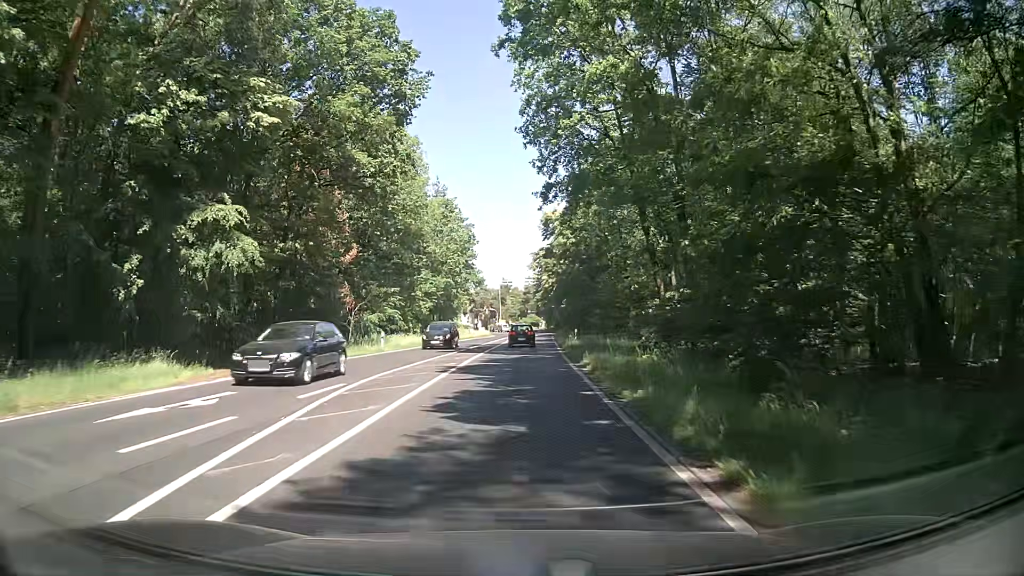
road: secondary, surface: asphalt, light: Day
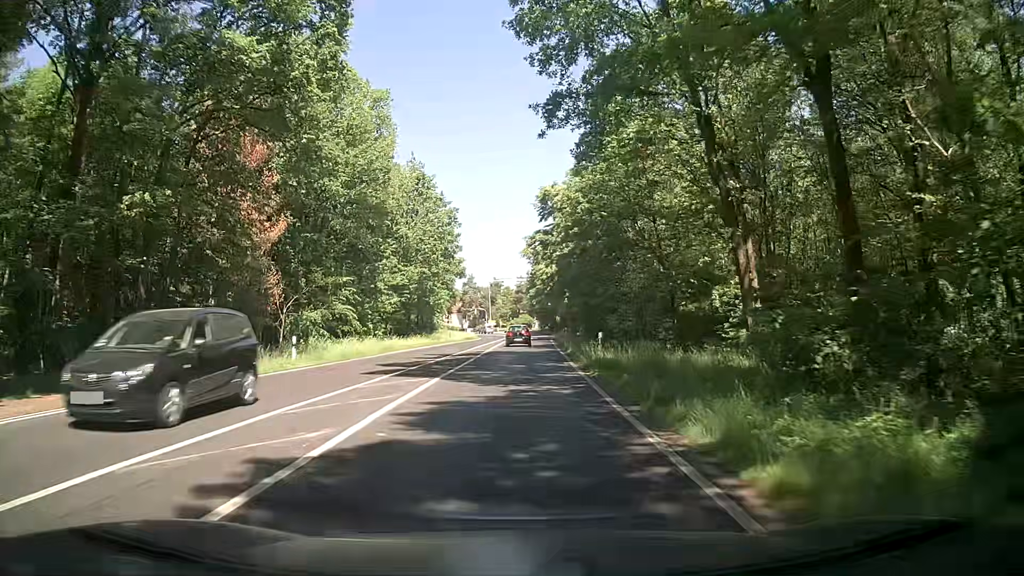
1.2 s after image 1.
(+0.2, +15.7) m; +1°
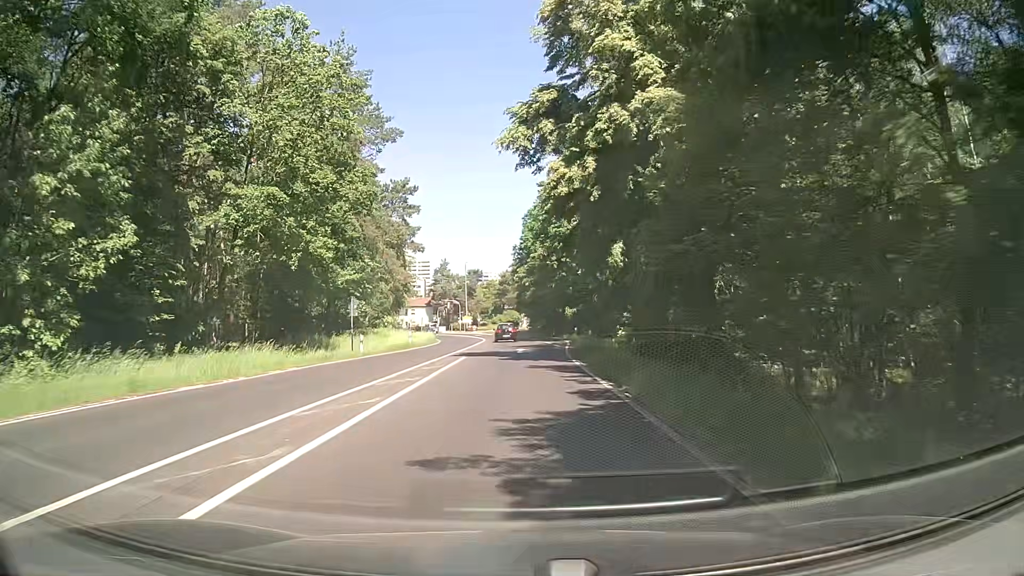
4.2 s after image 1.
(+0.4, +39.9) m; +1°
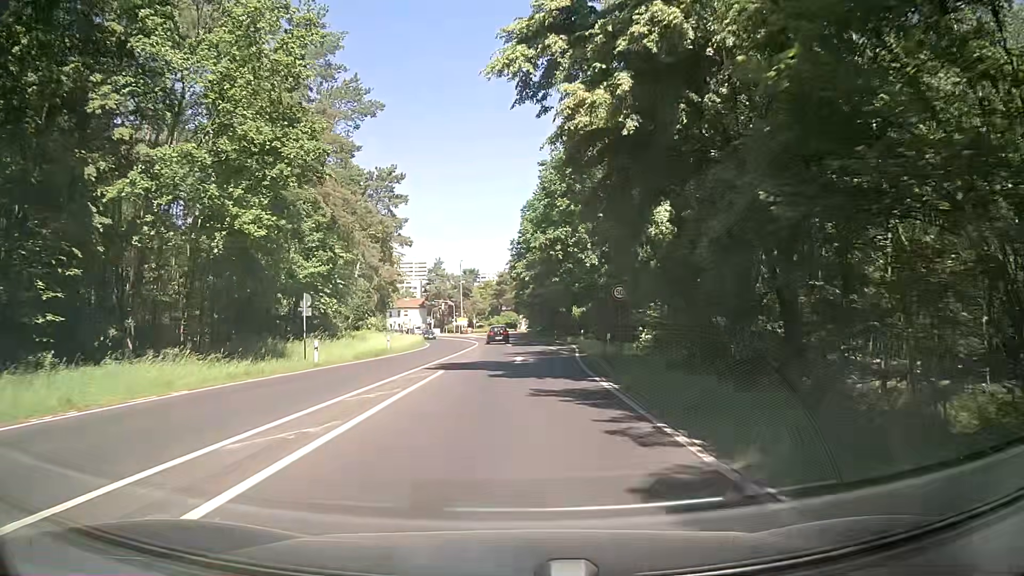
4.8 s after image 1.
(0.0, +8.0) m; 0°
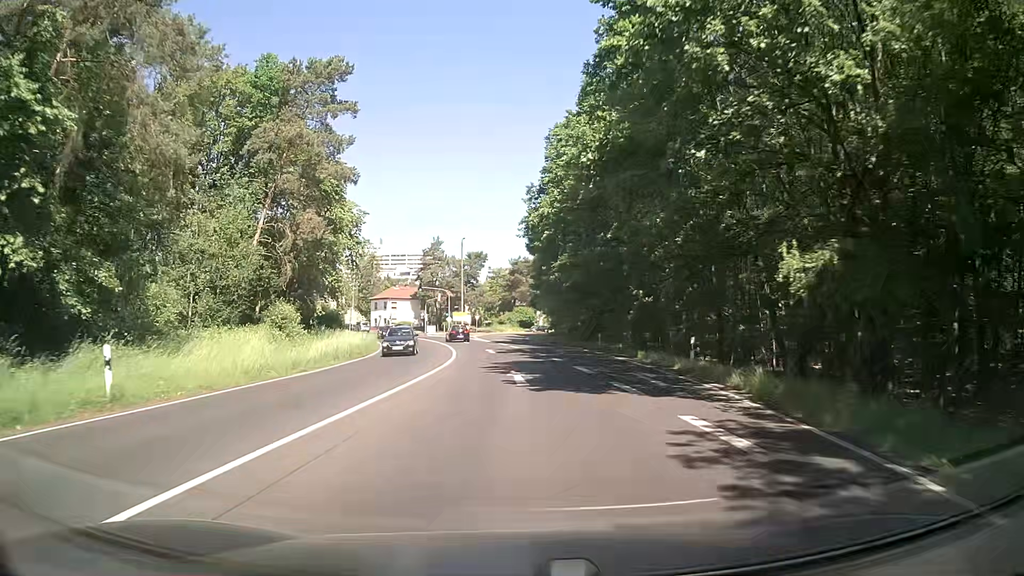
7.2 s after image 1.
(-0.4, +32.2) m; -2°
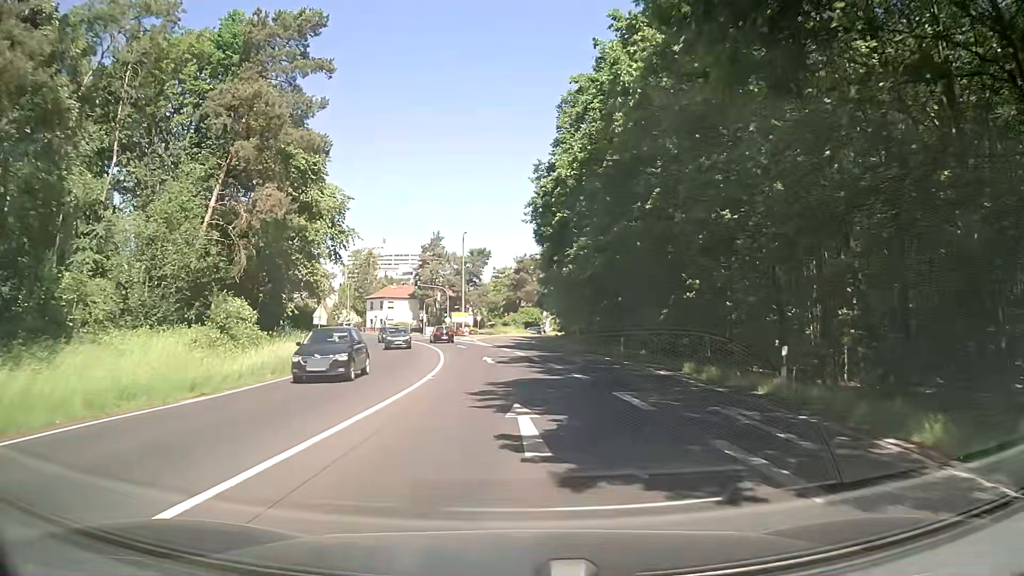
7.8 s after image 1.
(0.0, +8.1) m; +1°
